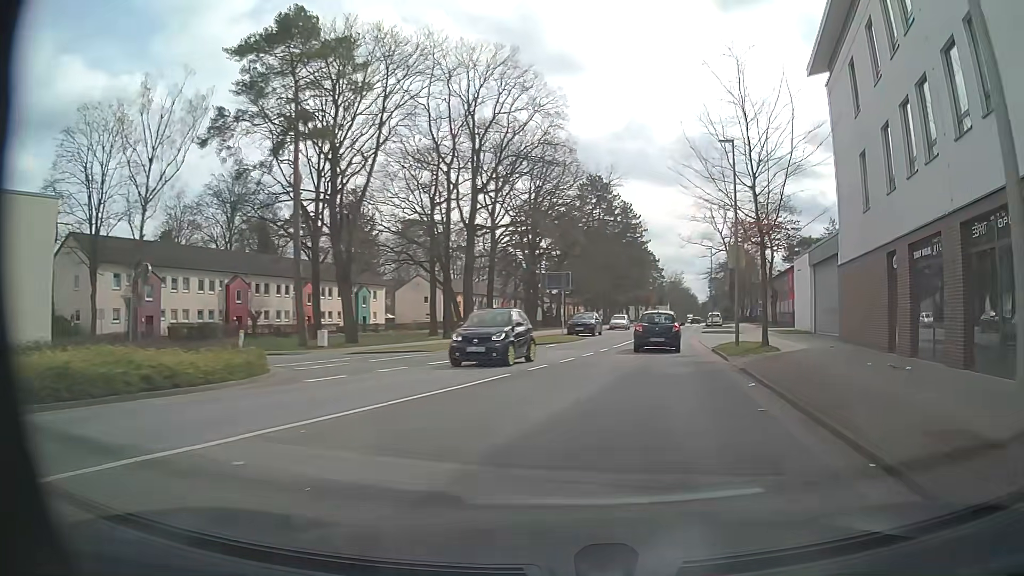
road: tertiary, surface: asphalt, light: Day
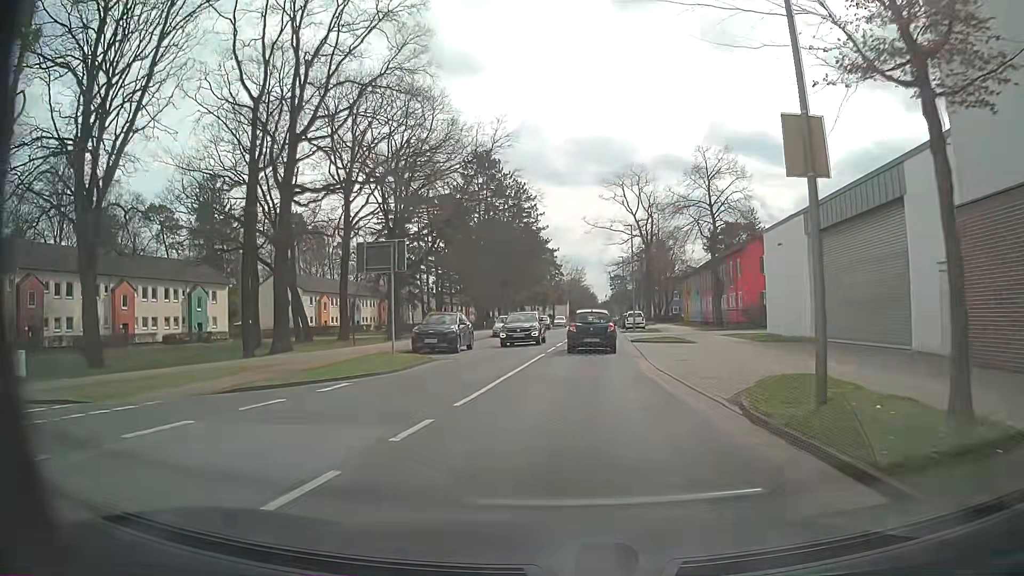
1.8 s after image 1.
(+2.0, +18.0) m; +9°
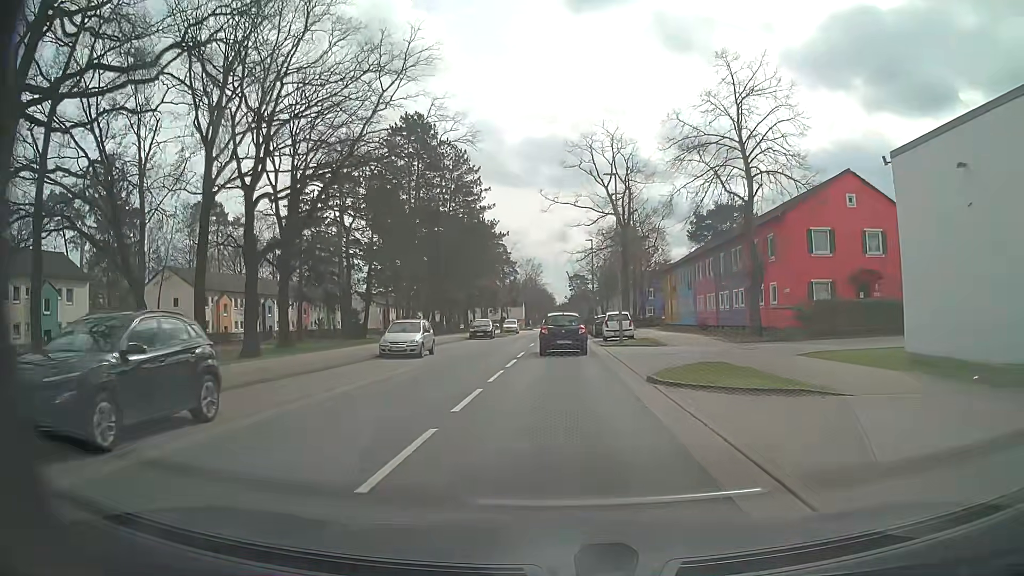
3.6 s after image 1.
(+0.6, +19.3) m; +3°
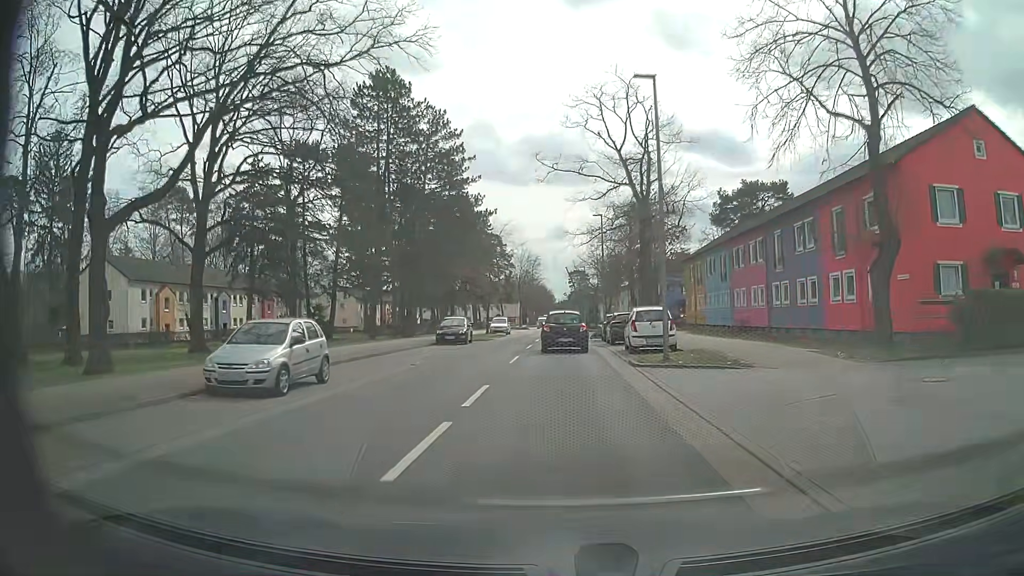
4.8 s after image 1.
(+0.1, +13.2) m; +1°
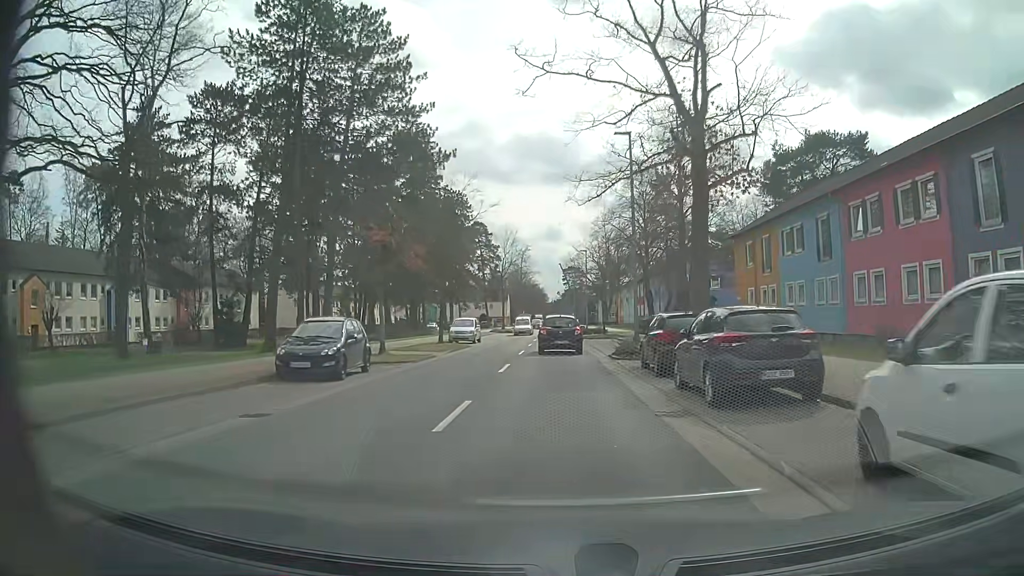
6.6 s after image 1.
(0.0, +20.3) m; 0°
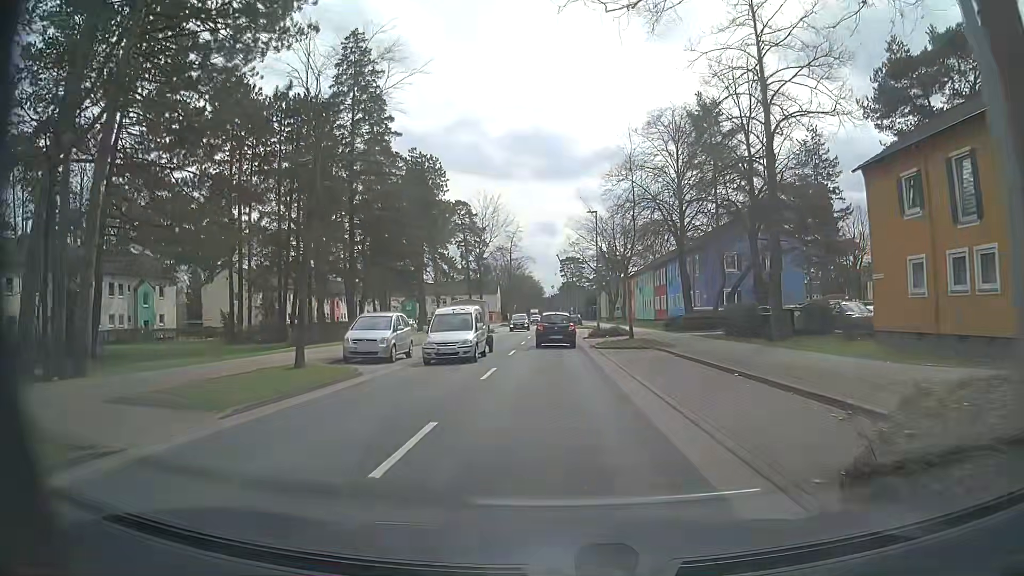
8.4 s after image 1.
(0.0, +20.4) m; 0°
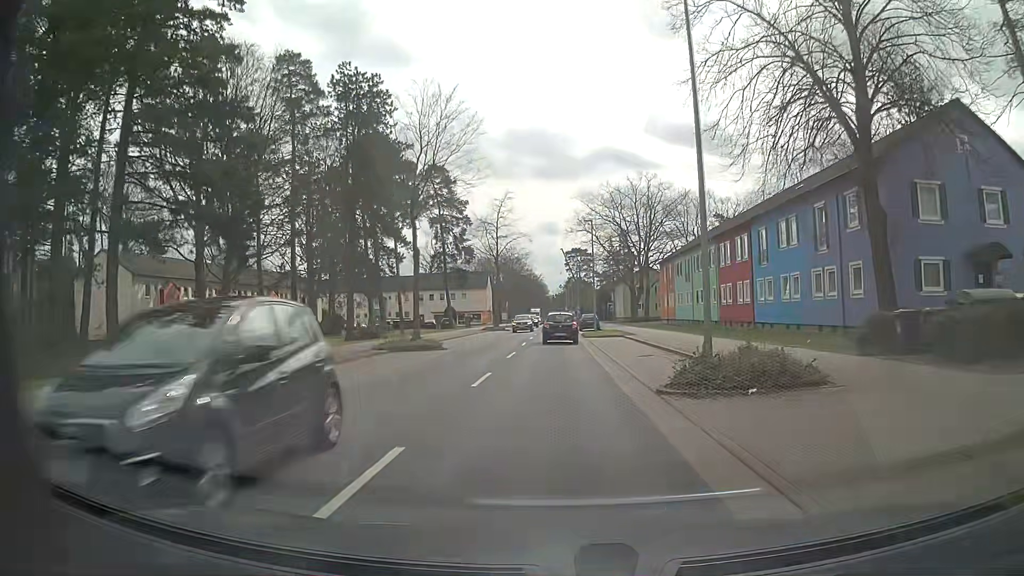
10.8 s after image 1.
(-0.1, +29.0) m; -1°
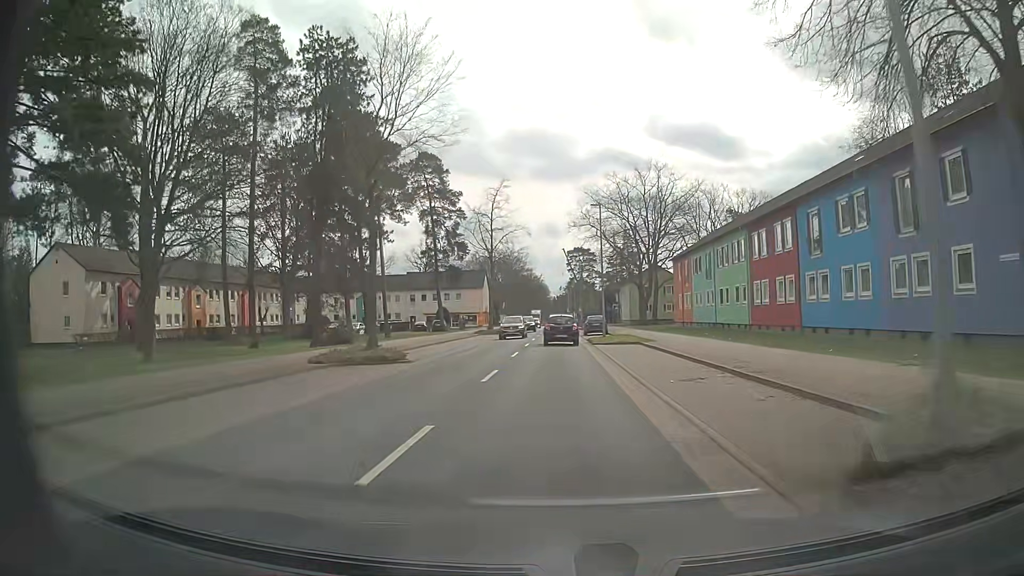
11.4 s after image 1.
(0.0, +7.6) m; 0°
(0, +10) (0, +20) (0, +30) (0, +40) (0, +50) (0, +60) (0, +70) (0, +80) (0, +90) (0, +100) m
